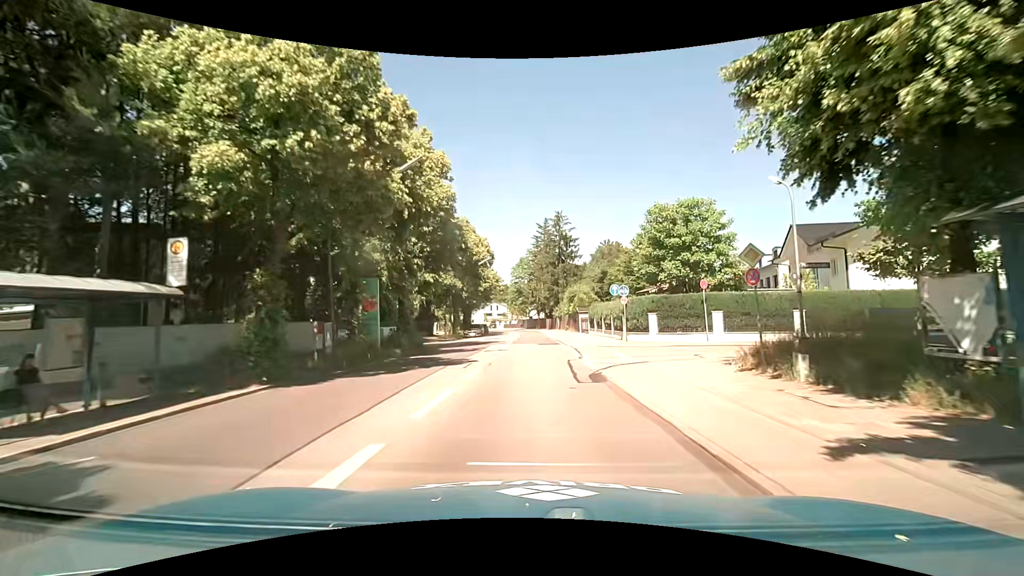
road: secondary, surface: asphalt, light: Day
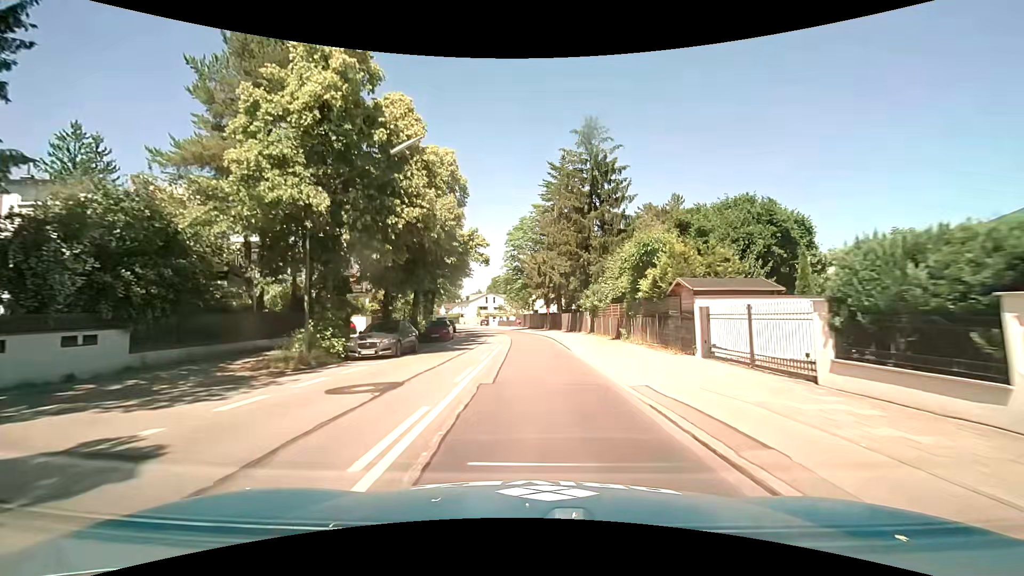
(-0.1, +34.0) m; -1°
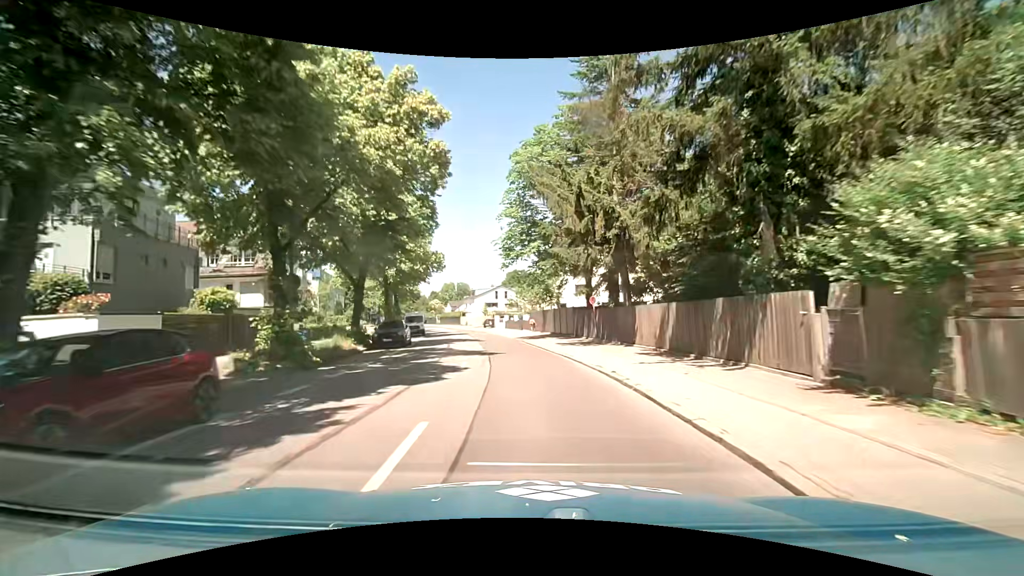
(-0.2, +28.2) m; -2°
(0, +10) (-1, +20) (-2, +30) (-3, +40) (-5, +50) (-7, +59) (-10, +69) (-12, +79) (-15, +88) (-18, +98) m
